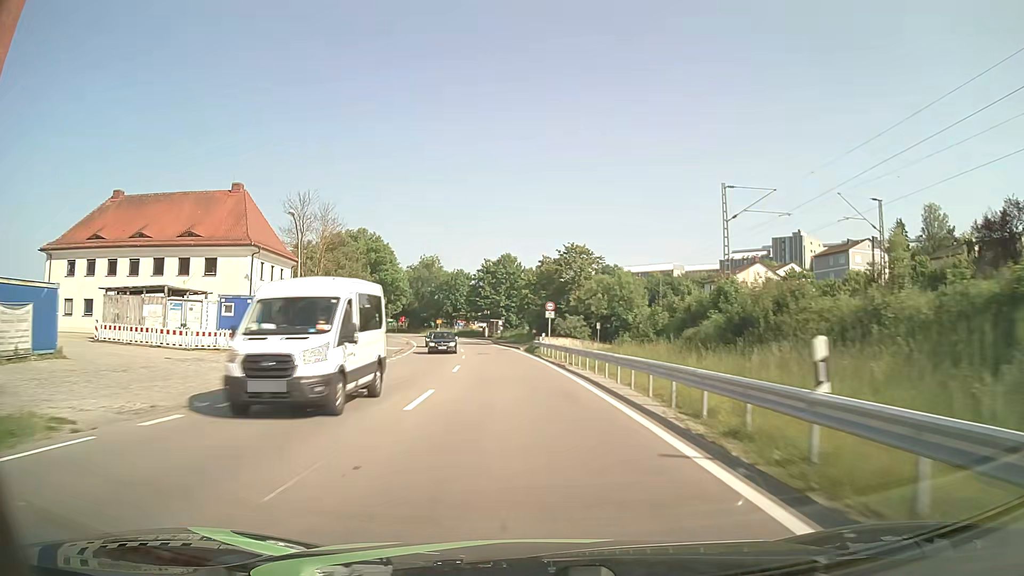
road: primary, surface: asphalt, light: Day
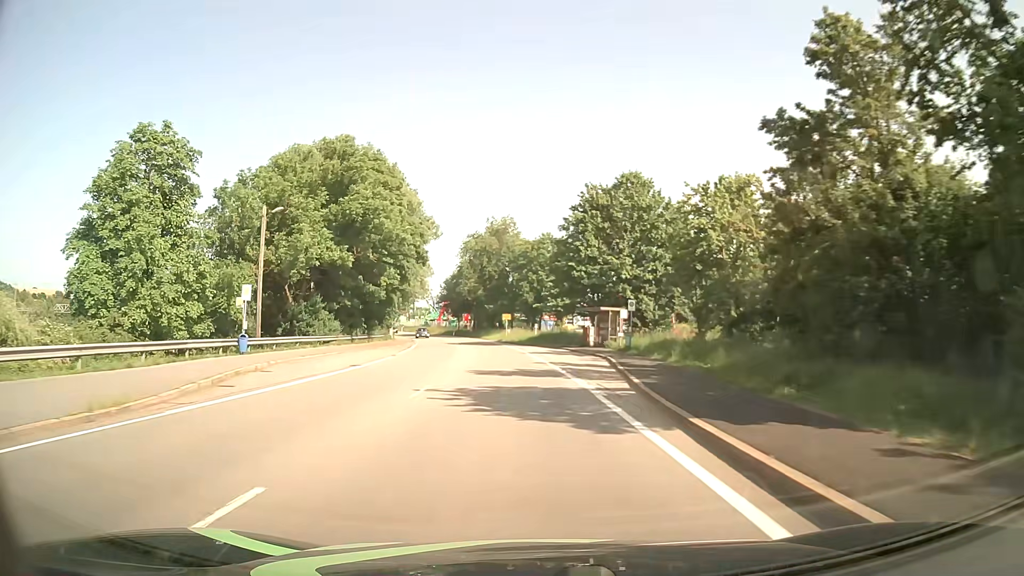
(-4.4, +57.8) m; -9°
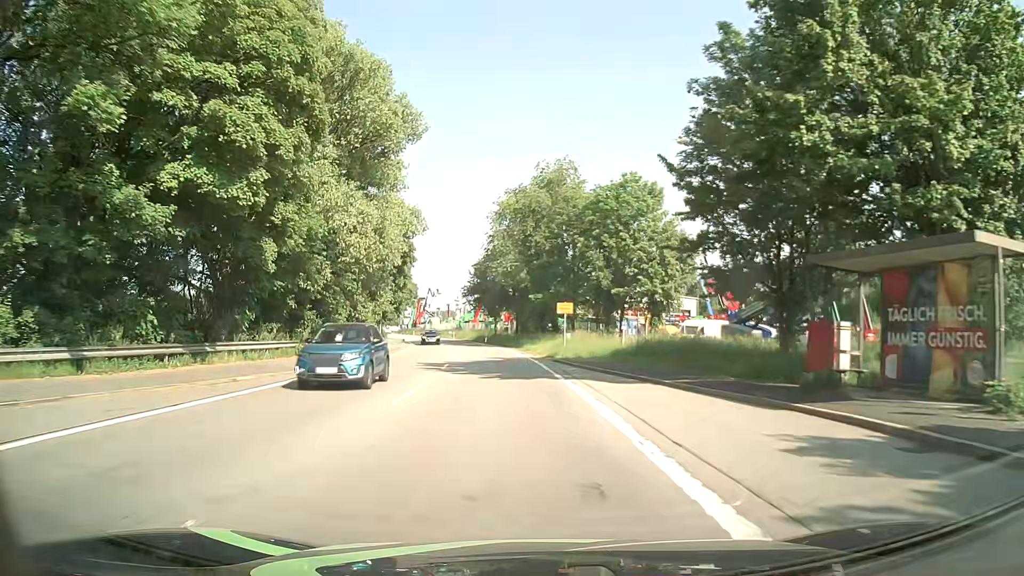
(-1.6, +36.8) m; -4°
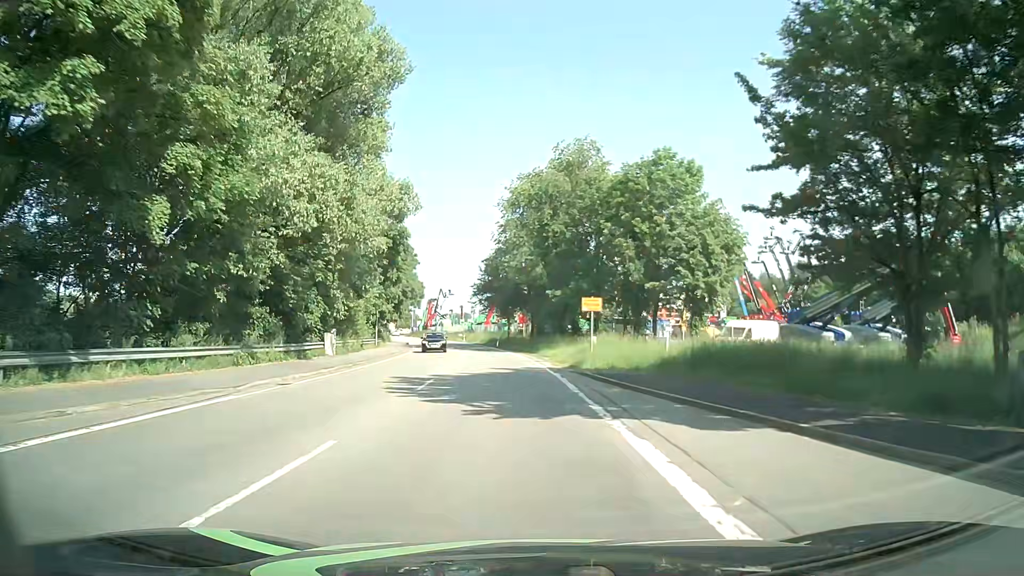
(-0.1, +8.1) m; -2°
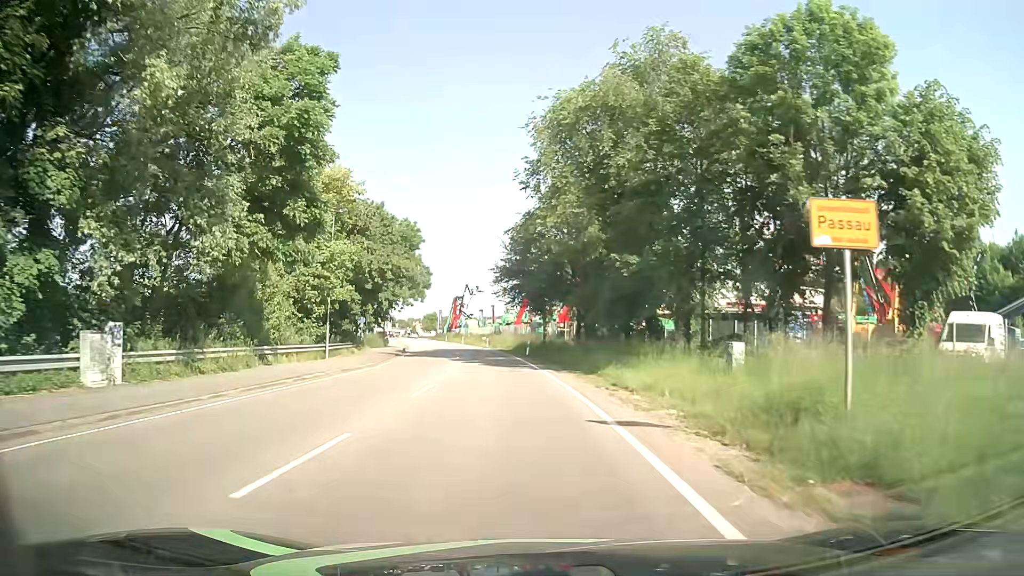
(-0.6, +23.0) m; -3°
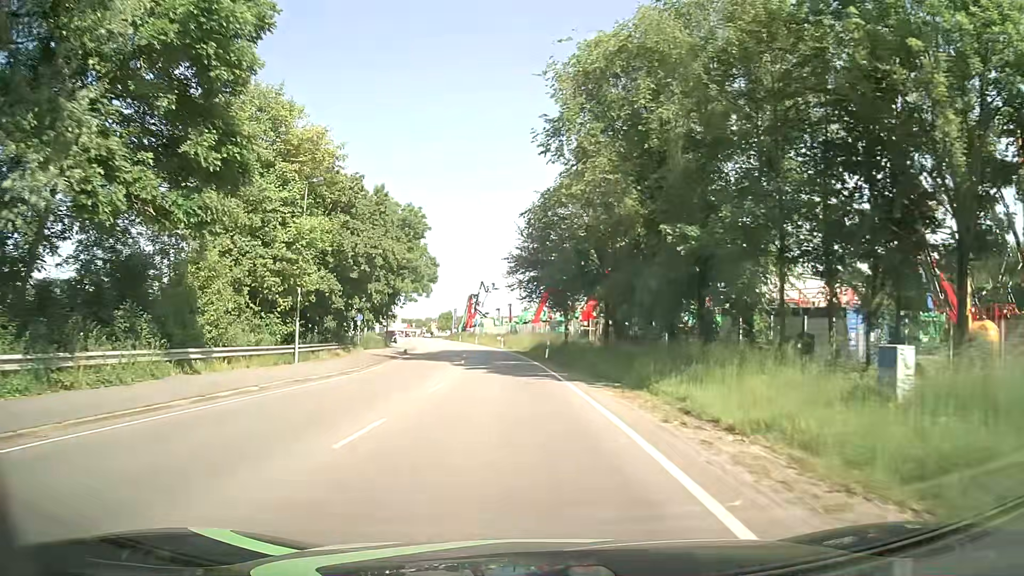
(-0.1, +7.5) m; -1°
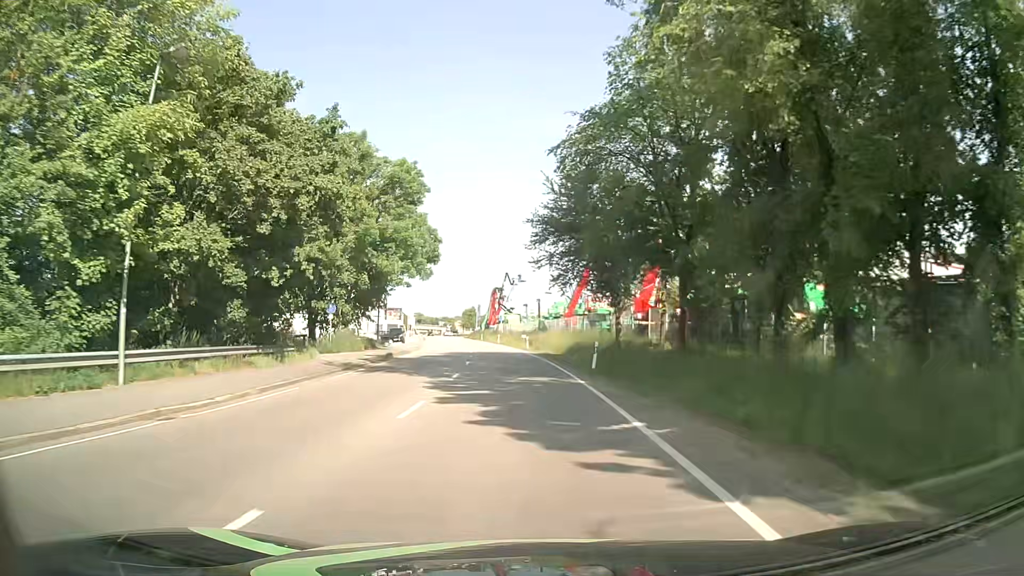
(-0.3, +15.2) m; -2°
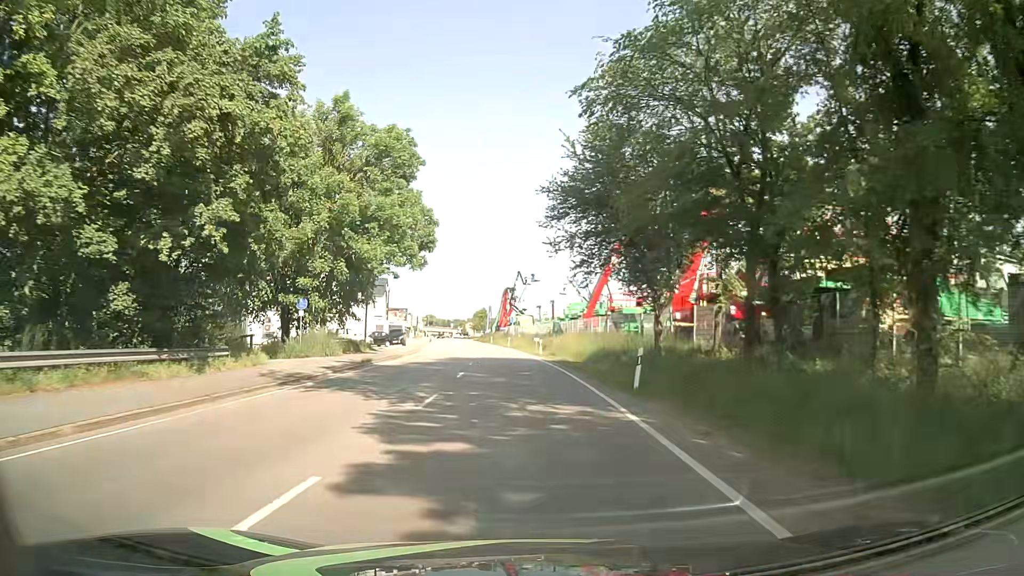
(-0.1, +7.7) m; -1°
(0, +10) (-1, +20) (-1, +30) (-2, +40) (-3, +50) (-4, +60) (-5, +70) (-6, +80) (-8, +90) (-9, +99) m
